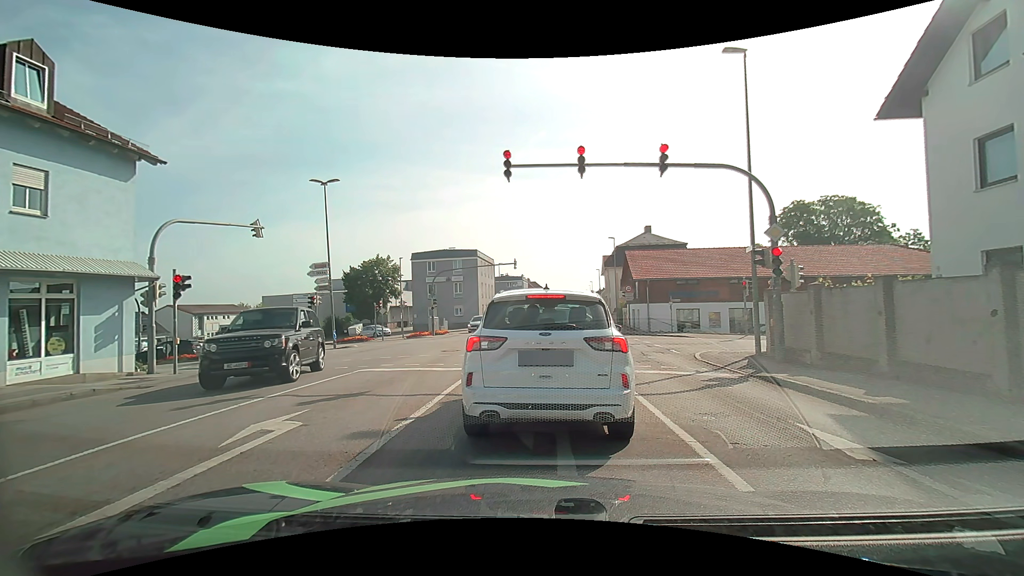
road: tertiary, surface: asphalt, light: Day
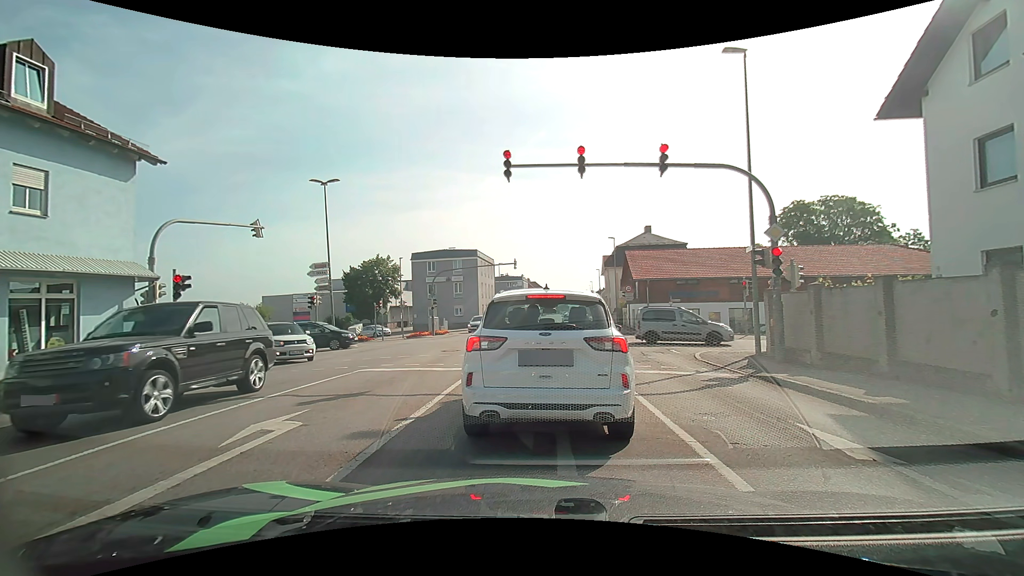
(0.0, 0.0) m; 0°
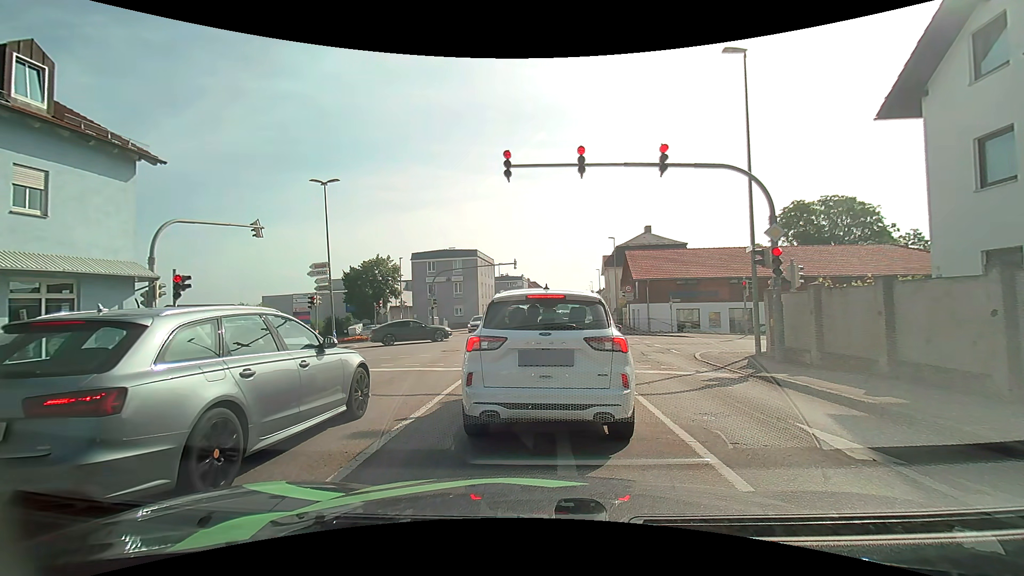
(0.0, 0.0) m; 0°
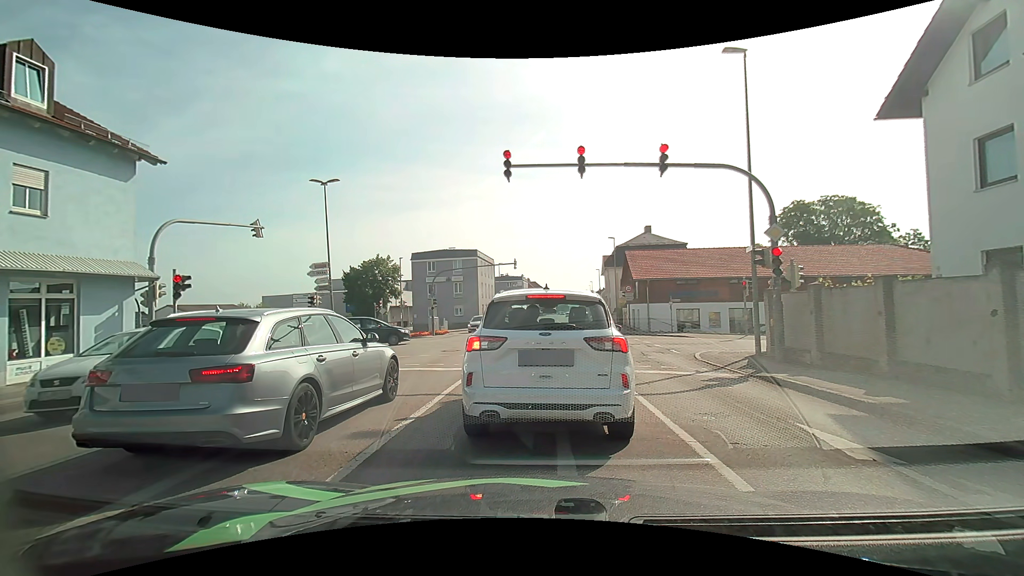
(0.0, 0.0) m; 0°
